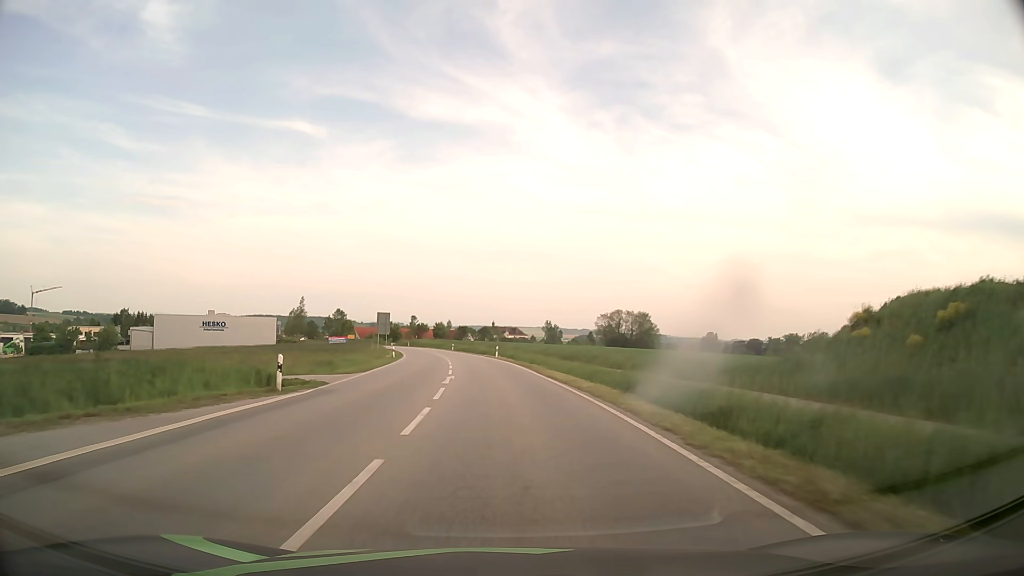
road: secondary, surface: asphalt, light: Day
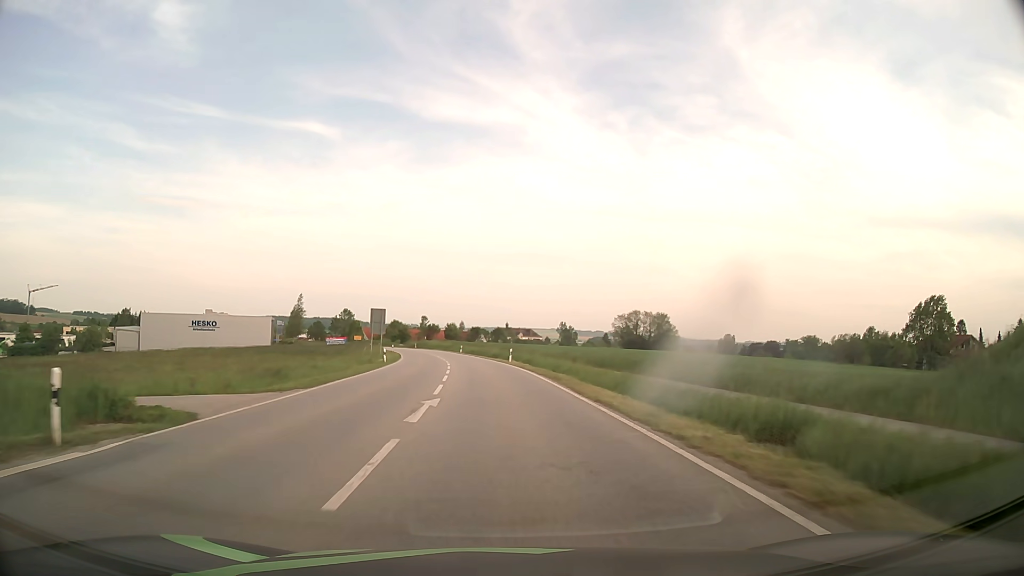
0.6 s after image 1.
(-0.1, +10.6) m; -1°
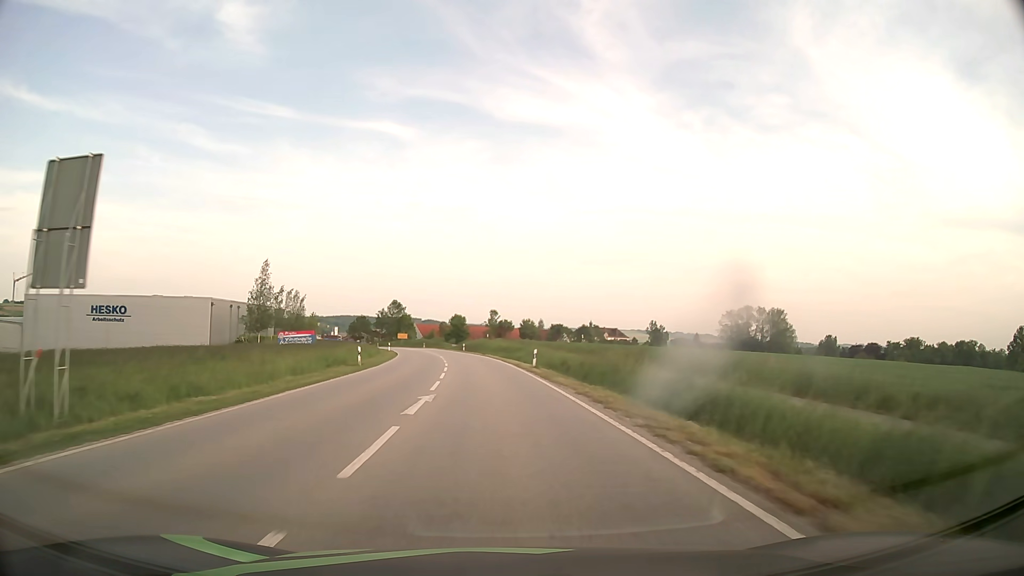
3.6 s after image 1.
(-3.1, +53.2) m; -7°
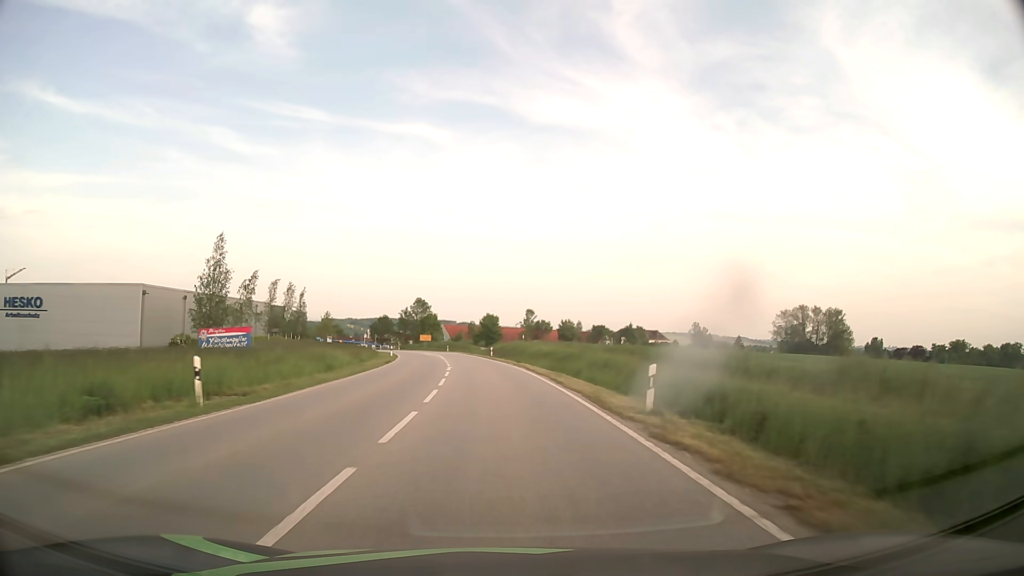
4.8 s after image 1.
(-0.5, +21.5) m; -3°
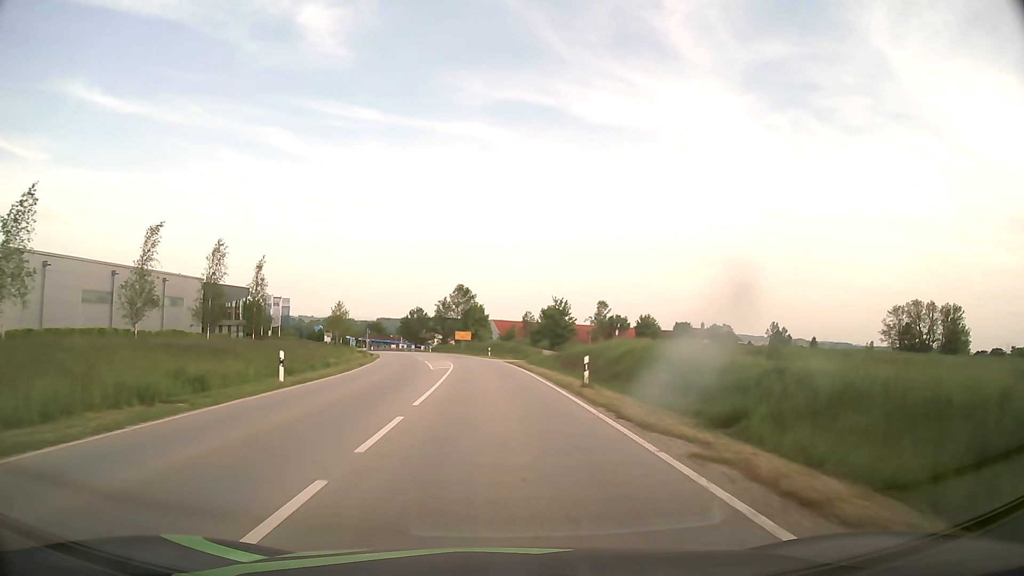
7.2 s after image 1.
(-1.8, +42.9) m; -5°
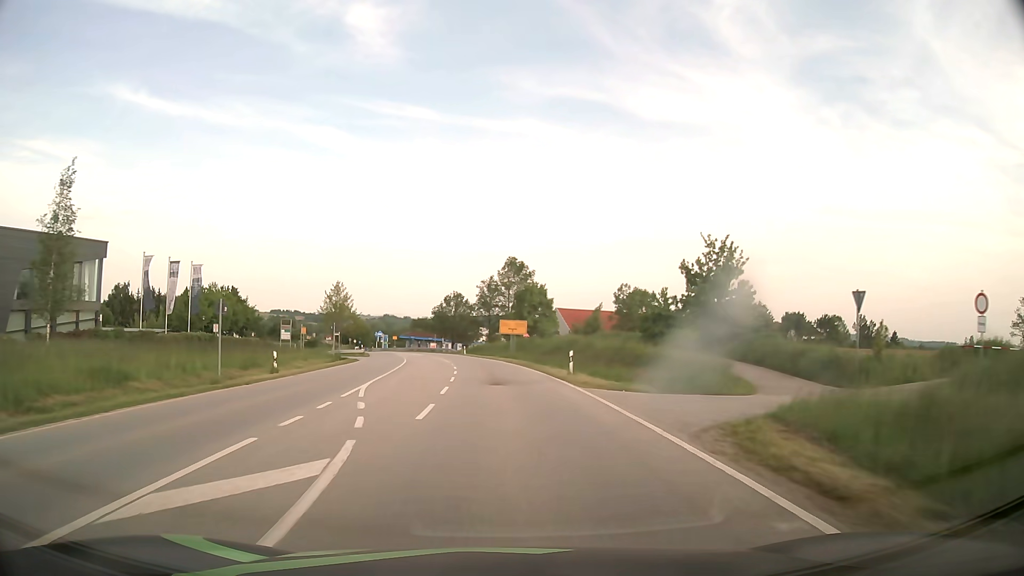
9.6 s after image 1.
(-1.8, +43.0) m; -5°
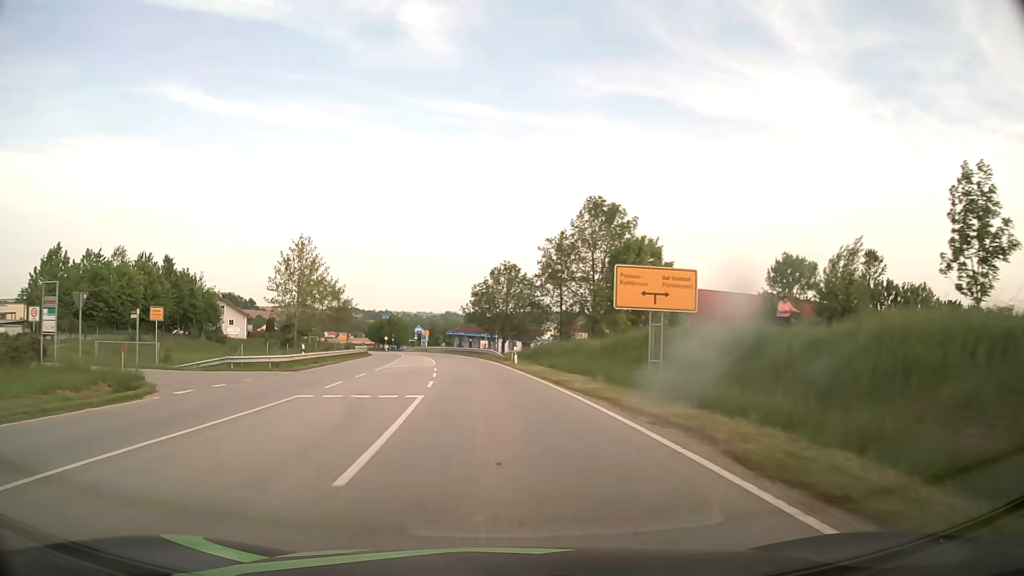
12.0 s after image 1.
(-1.6, +41.1) m; -5°
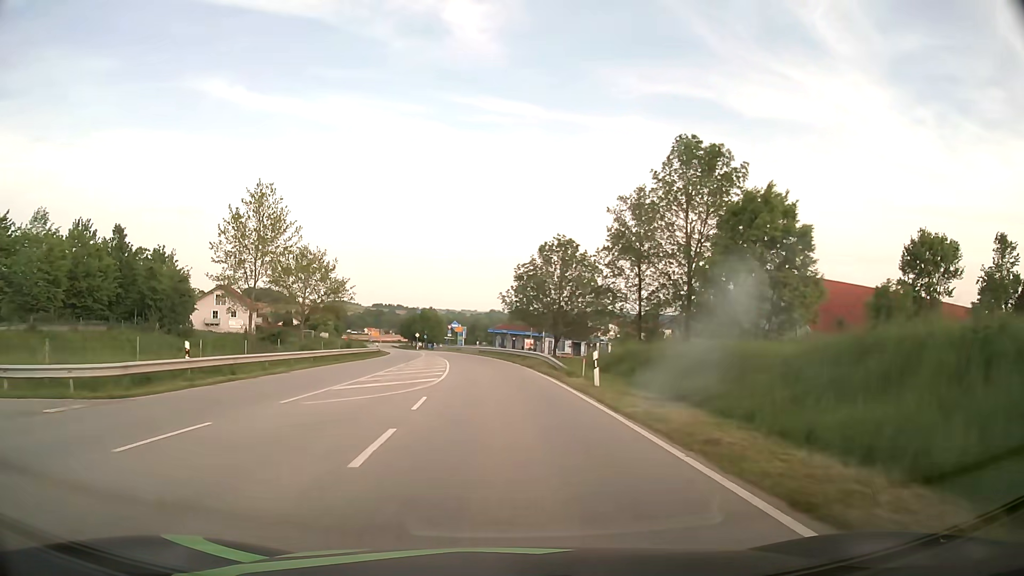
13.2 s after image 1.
(-0.6, +19.0) m; -4°
(0, +10) (0, +20) (-1, +30) (-2, +40) (-3, +50) (-4, +60) (-6, +70) (-8, +79) (-10, +89) (-12, +99) m
